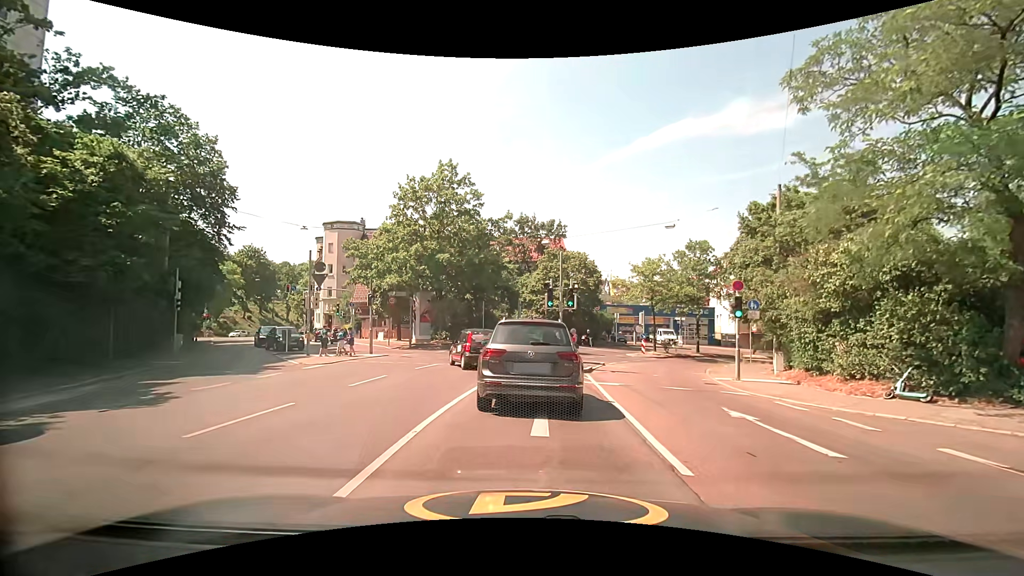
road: secondary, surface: asphalt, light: Day
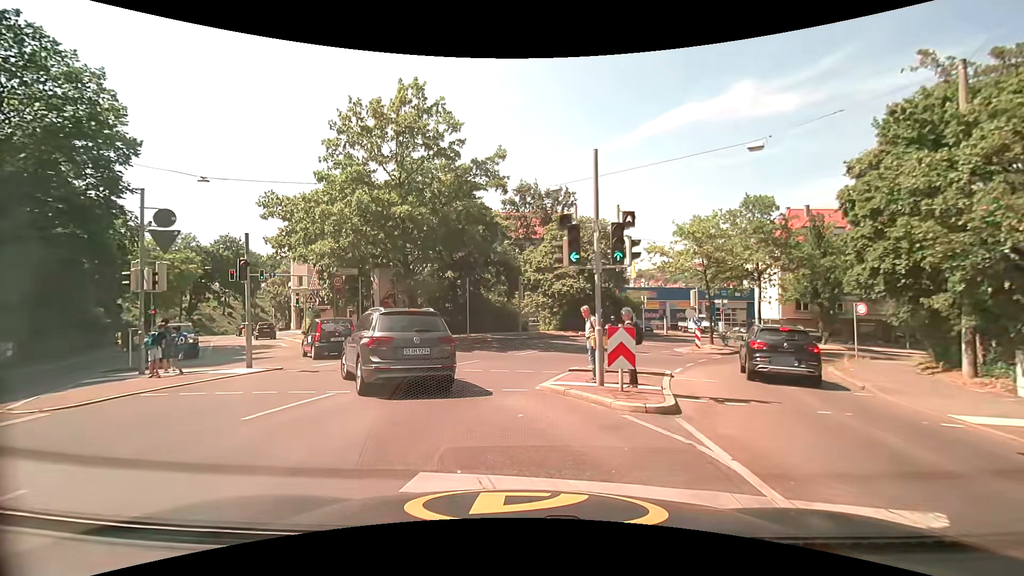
(+0.7, +11.5) m; +1°
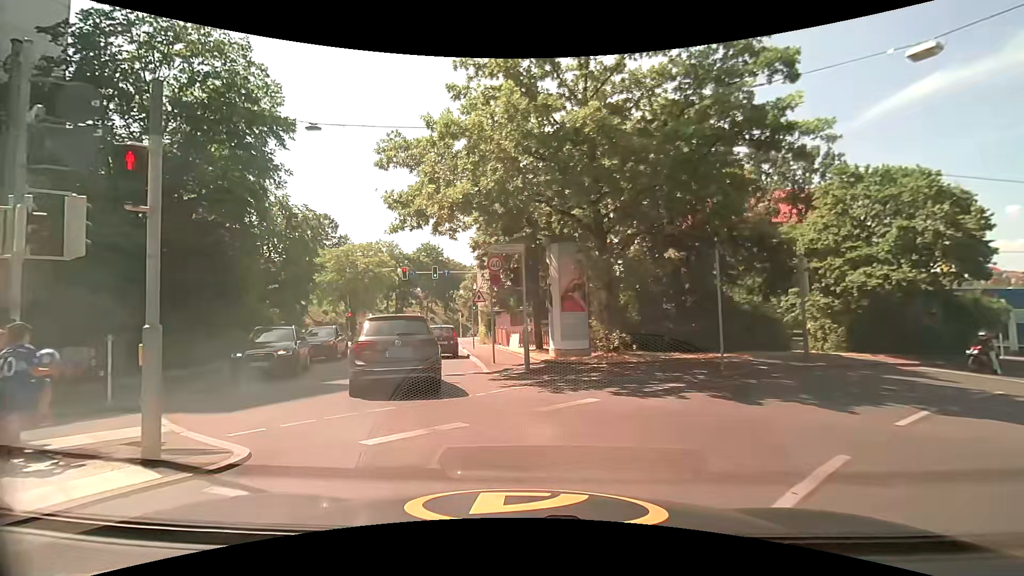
(-1.6, +11.0) m; -22°
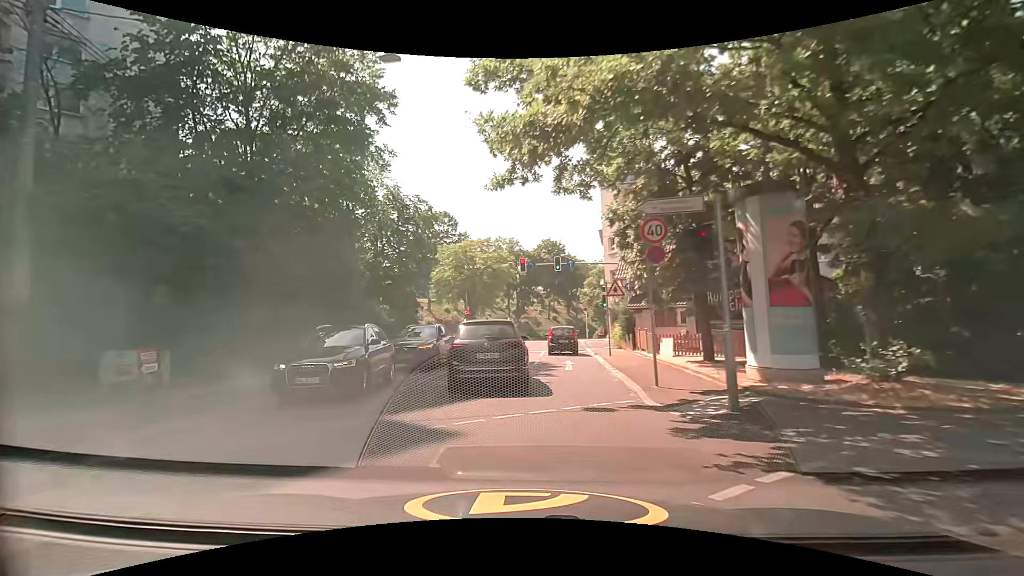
(-0.6, +5.8) m; -13°
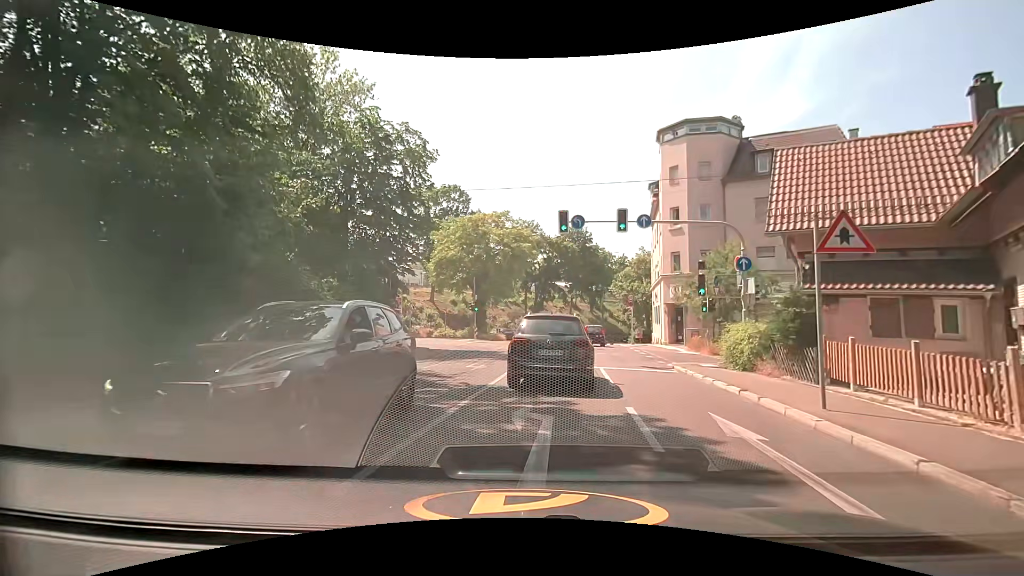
(-1.0, +13.2) m; -2°
